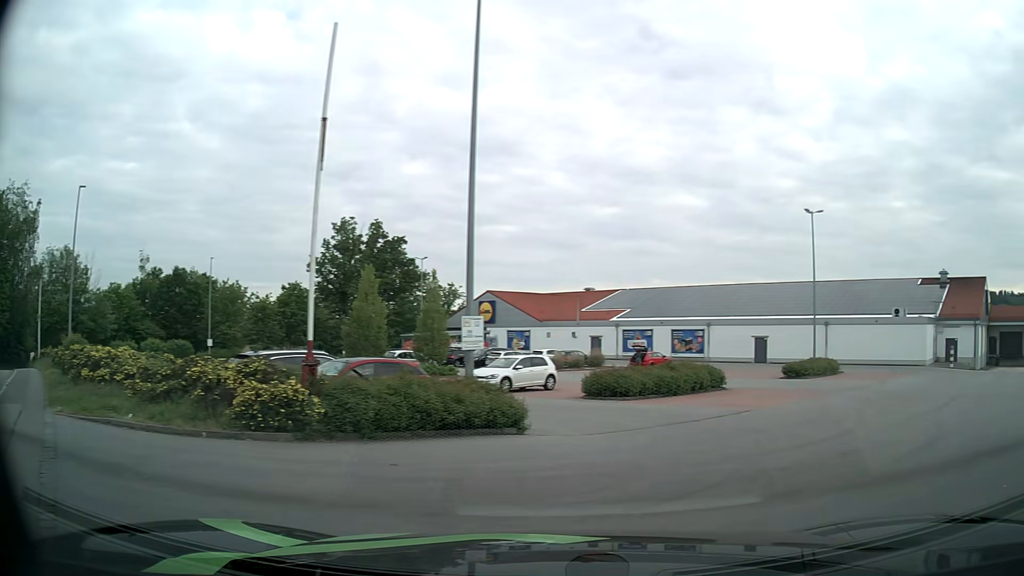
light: Day
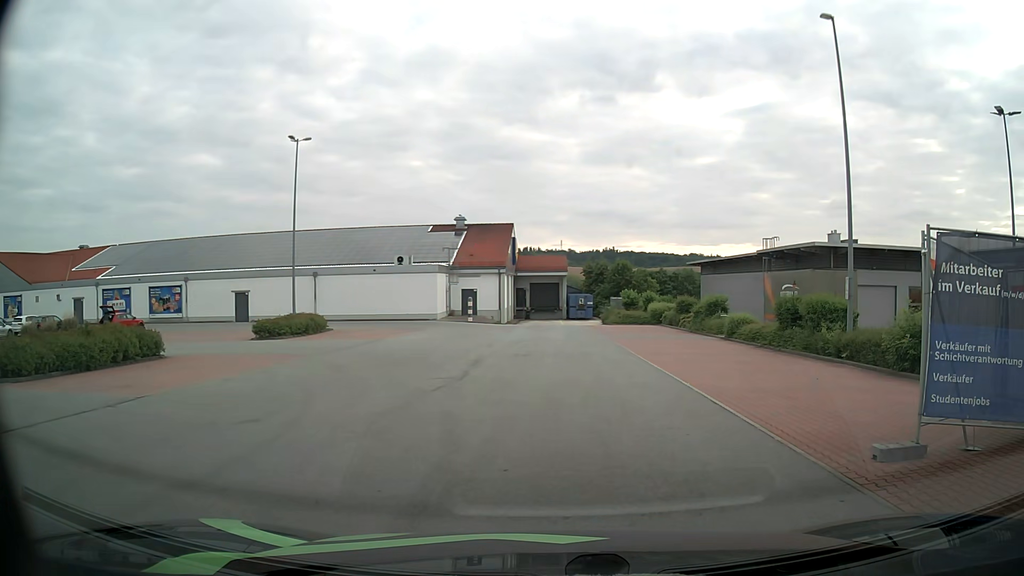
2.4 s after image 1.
(+3.1, +6.9) m; +41°
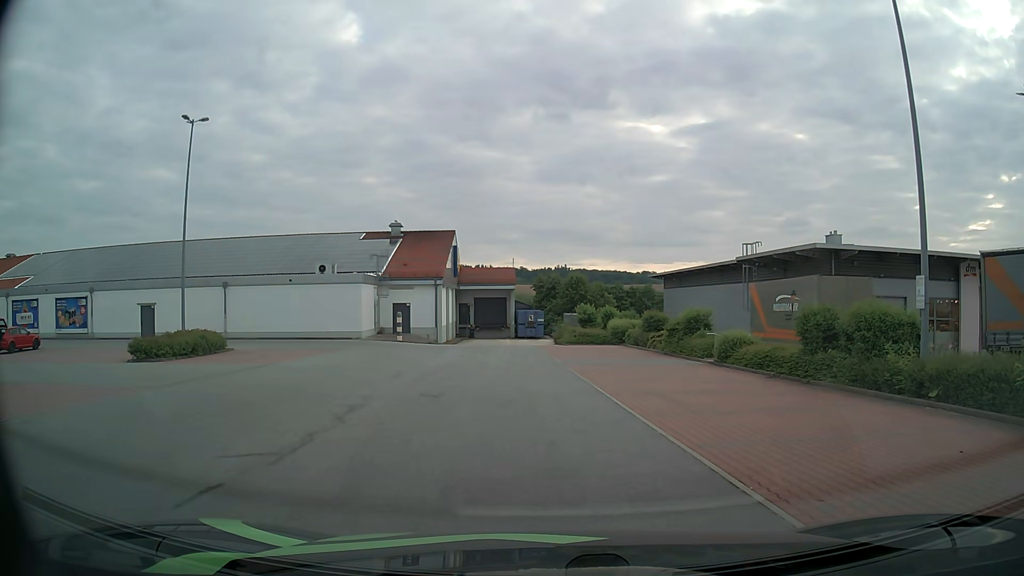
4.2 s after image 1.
(+0.5, +7.0) m; +4°
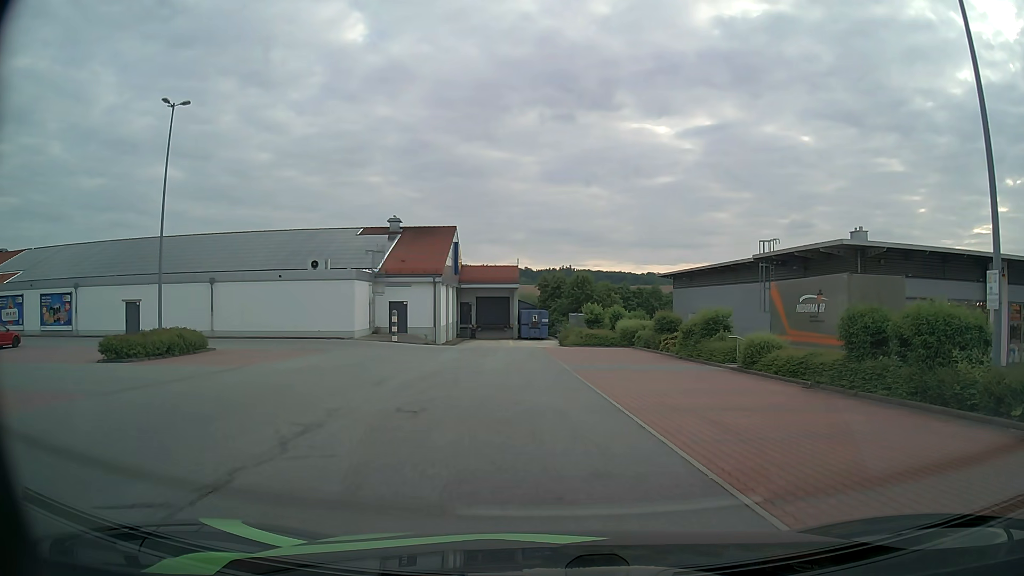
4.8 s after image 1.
(0.0, +2.4) m; -1°
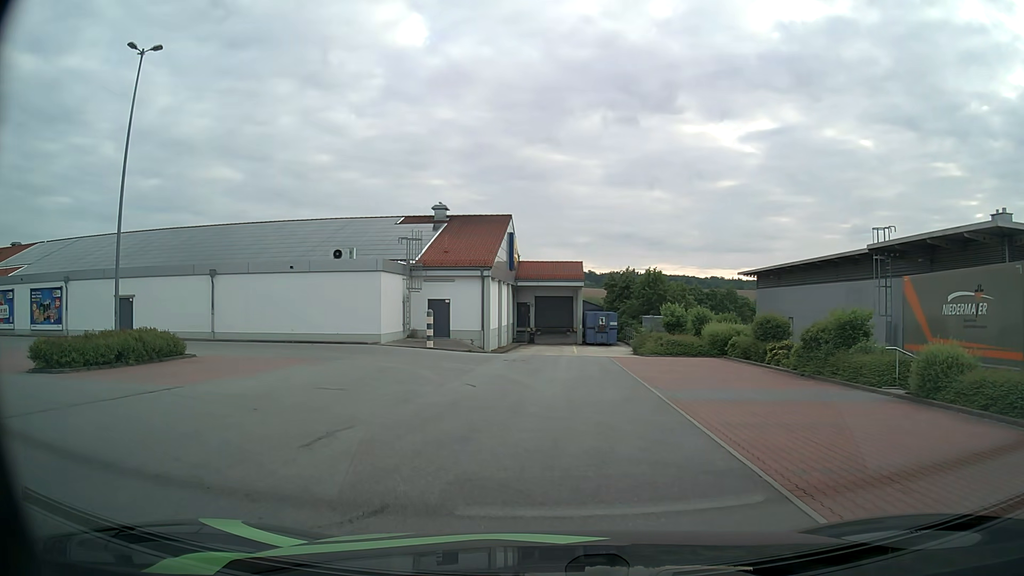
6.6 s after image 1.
(-0.2, +7.1) m; -5°
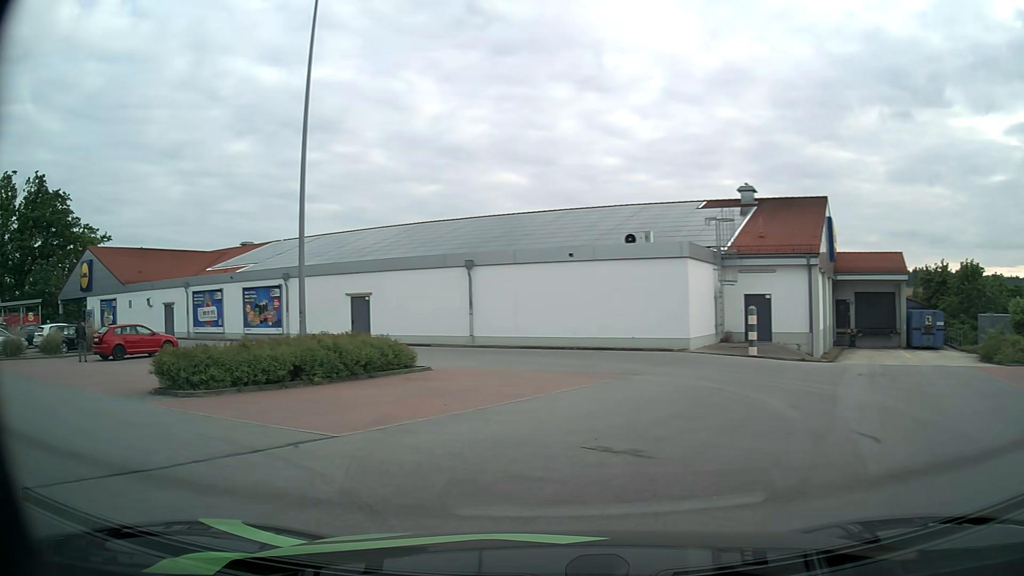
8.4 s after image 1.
(-1.2, +6.6) m; -25°
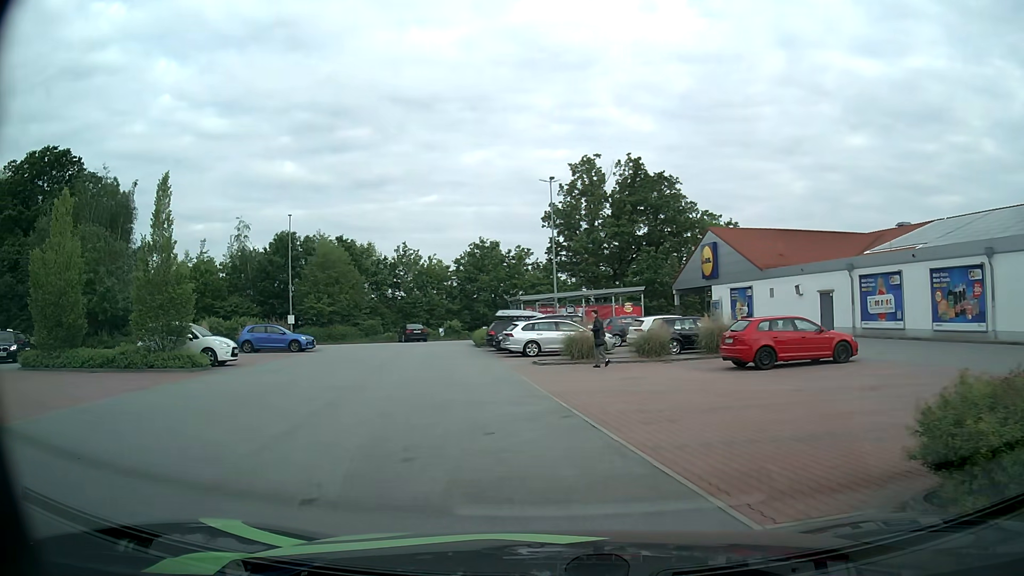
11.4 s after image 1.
(-4.8, +8.3) m; -54°
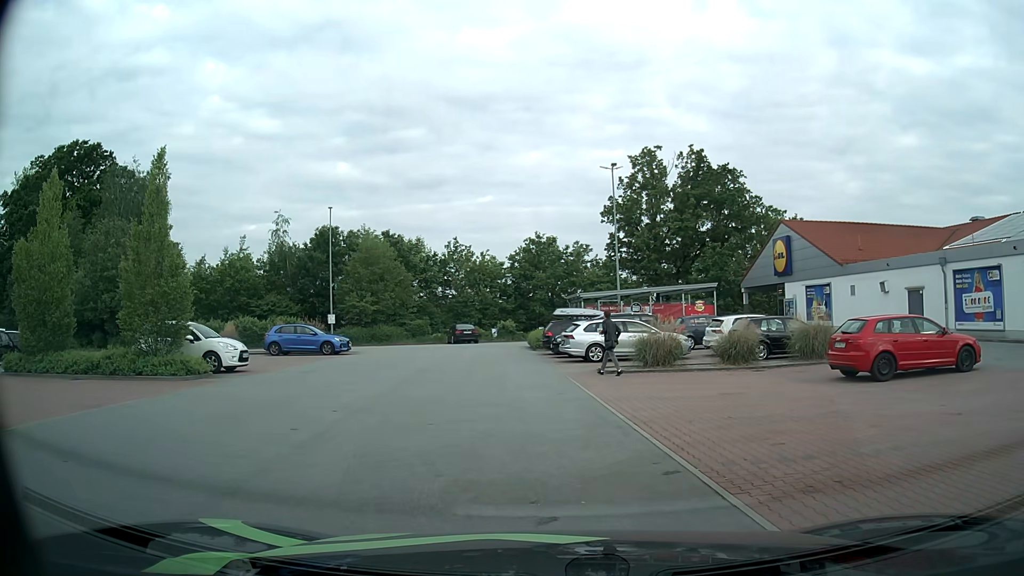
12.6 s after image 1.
(-0.2, +3.7) m; -5°
